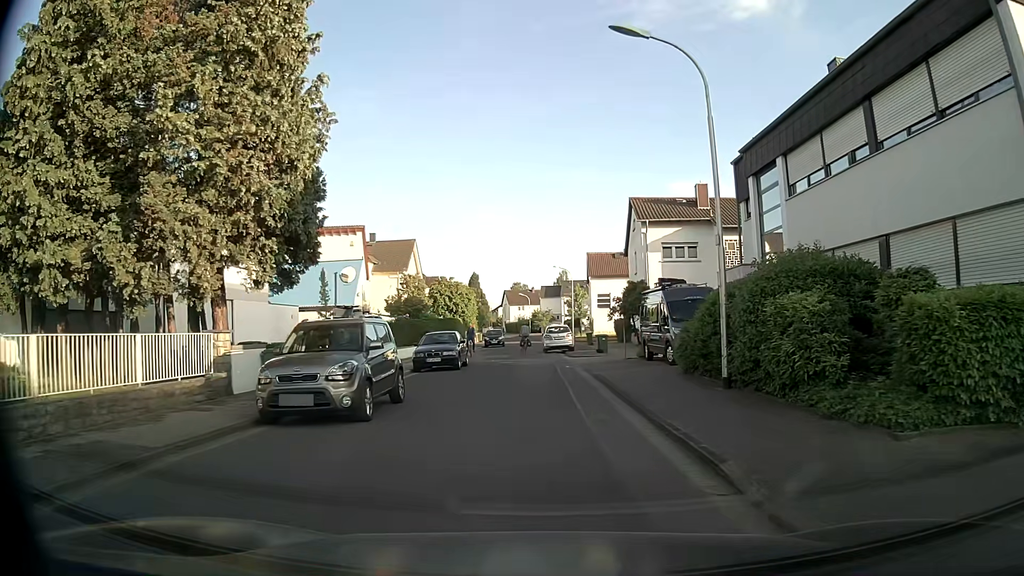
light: Day
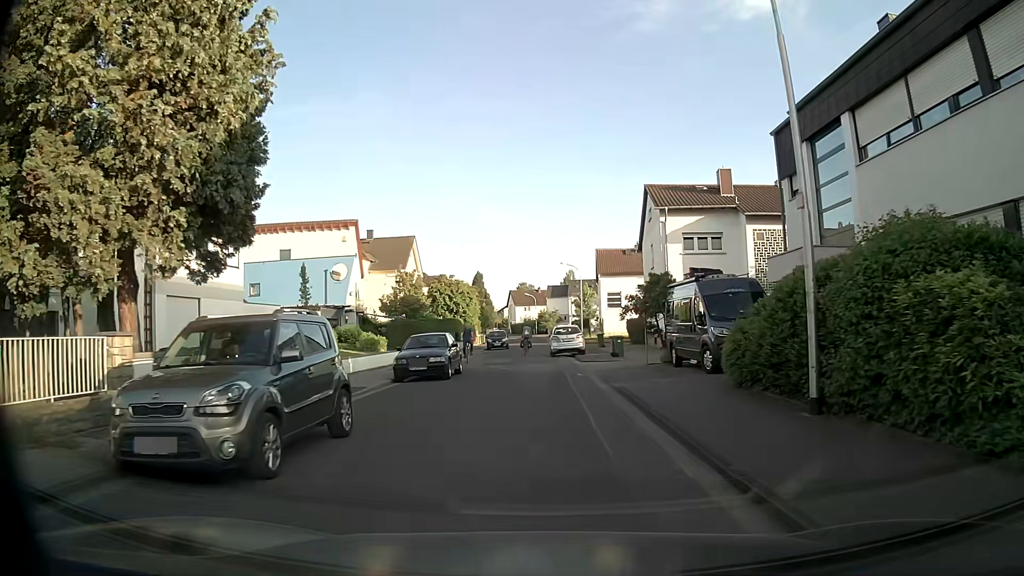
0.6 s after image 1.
(0.0, +4.1) m; -1°
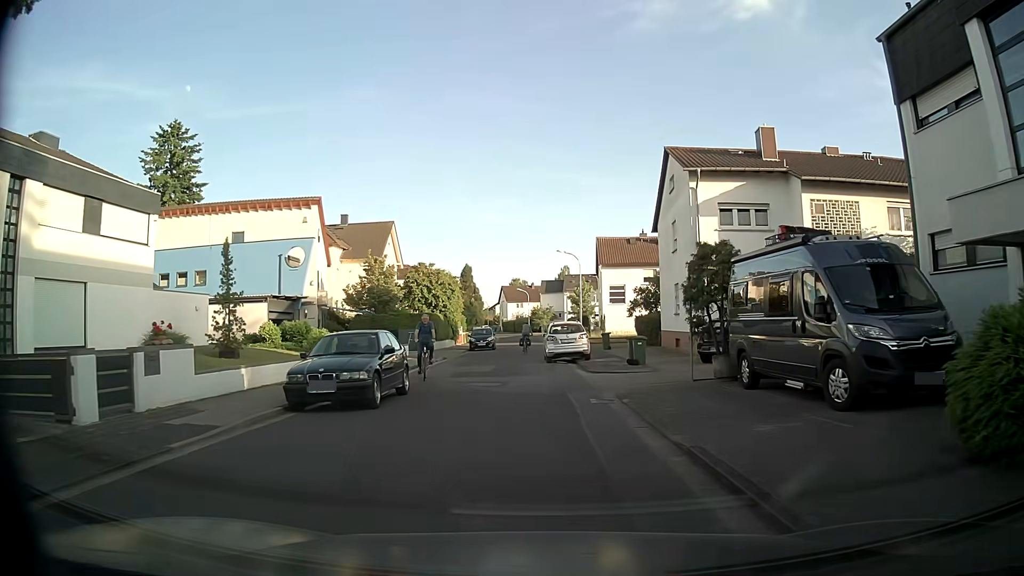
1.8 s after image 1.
(0.0, +8.1) m; +1°
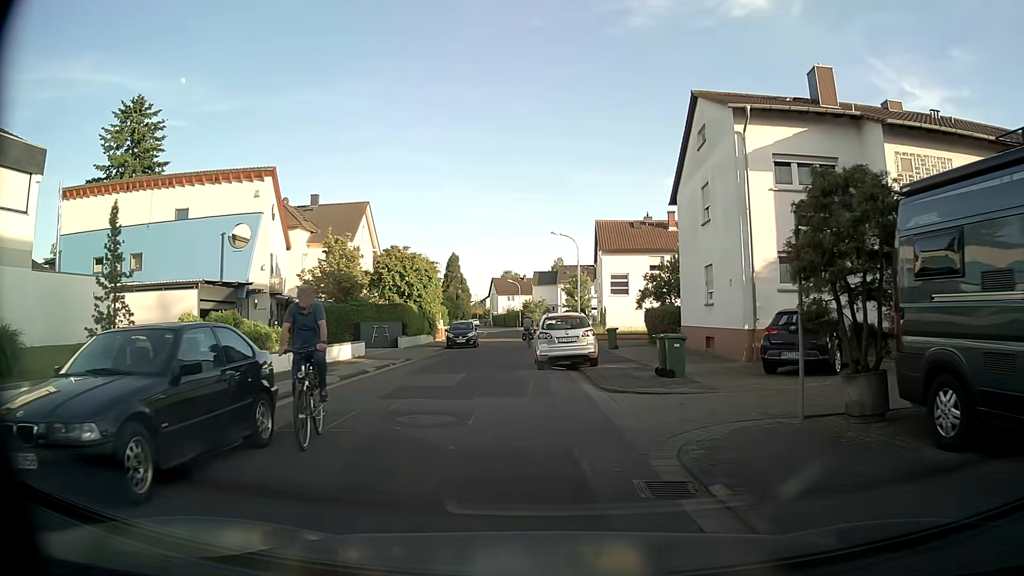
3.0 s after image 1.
(0.0, +7.0) m; -1°
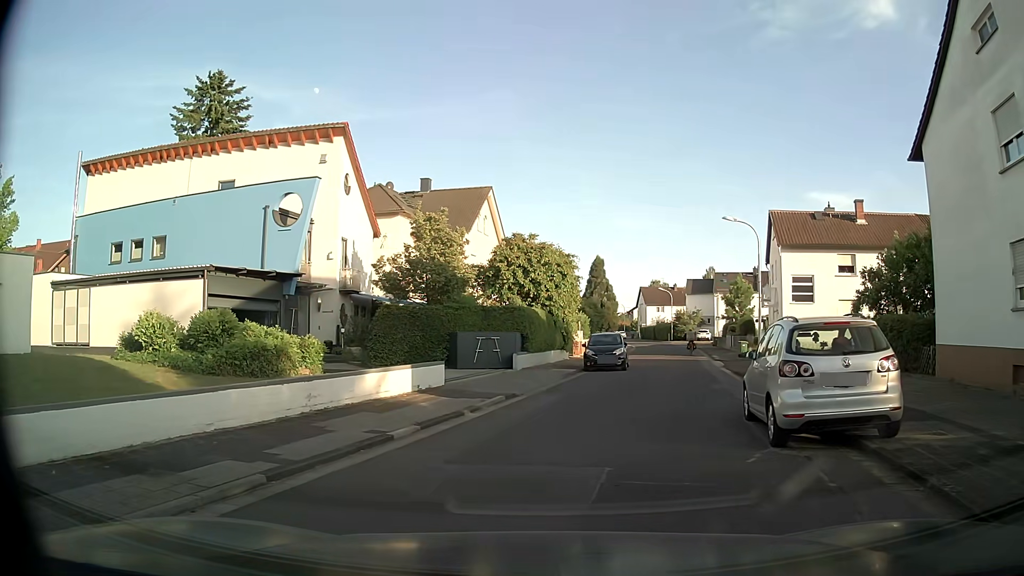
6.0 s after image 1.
(-0.6, +10.7) m; -10°
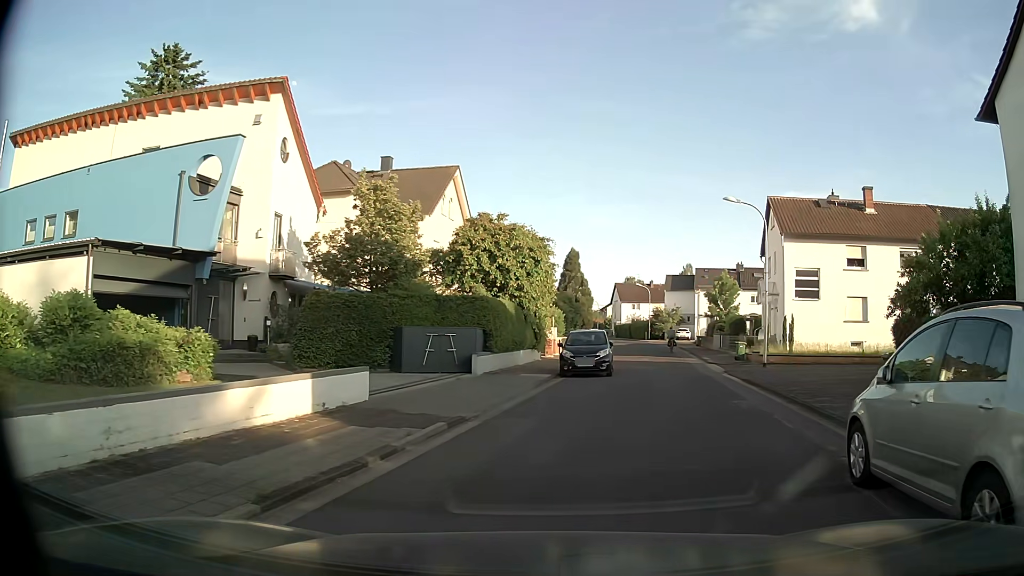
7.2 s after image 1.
(0.0, +5.1) m; +3°
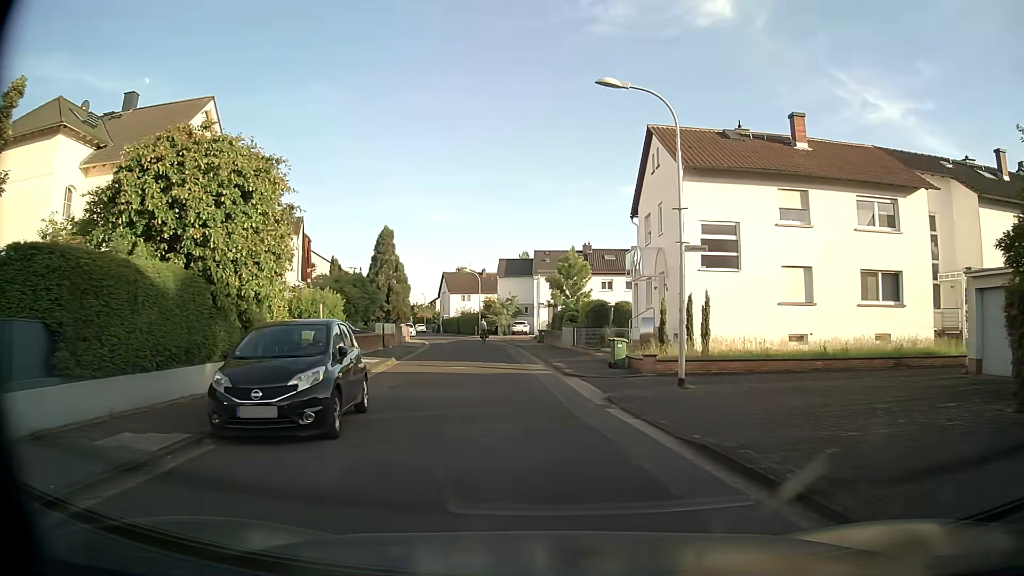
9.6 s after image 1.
(+2.1, +13.8) m; +12°
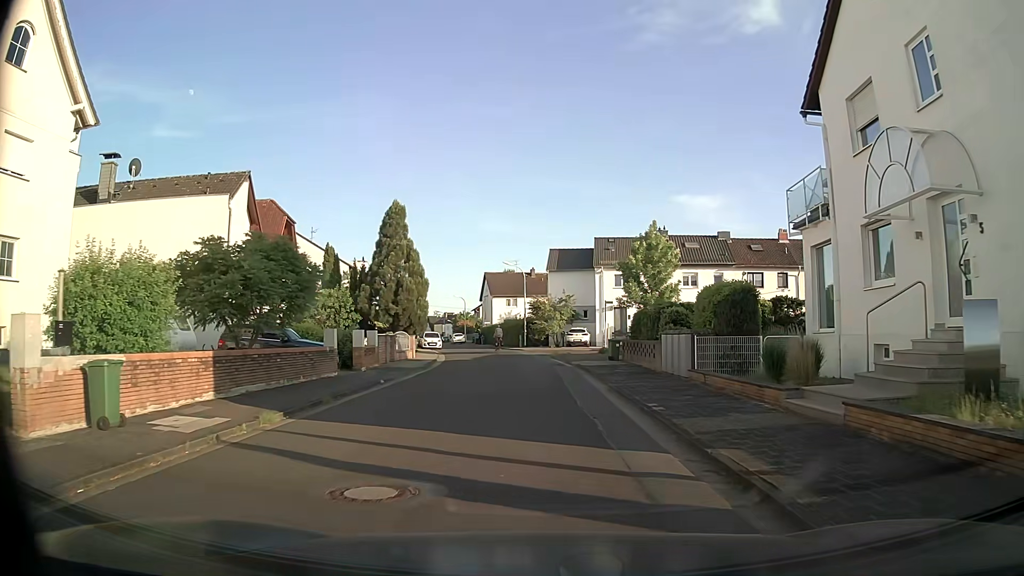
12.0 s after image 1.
(-0.7, +17.1) m; -4°
(0, +10) (0, +20) (-1, +30) (-2, +40) (-4, +50) (-6, +60) (-8, +69) (-10, +79) (-13, +89) (-16, +98) m
